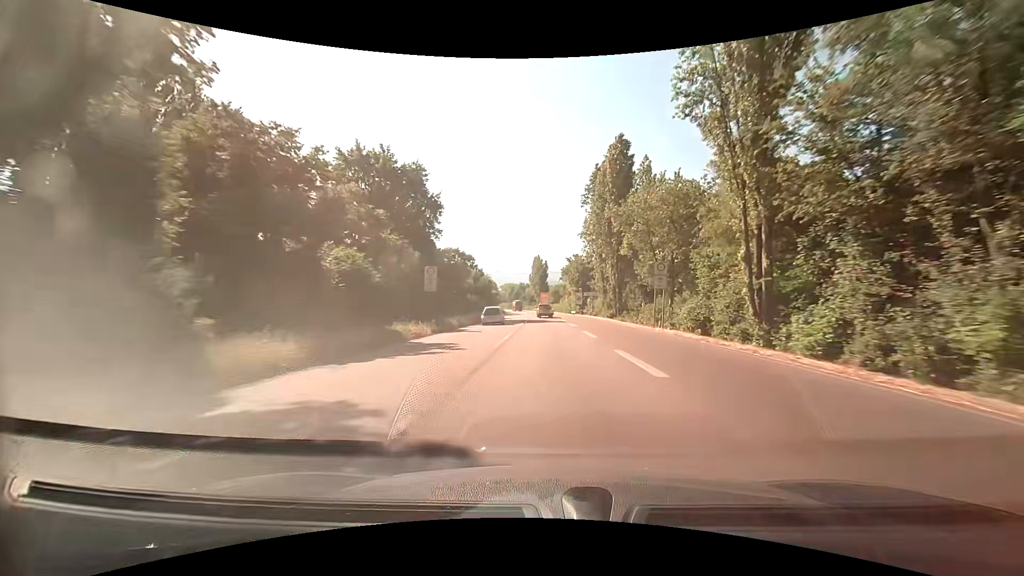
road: trunk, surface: asphalt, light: Day
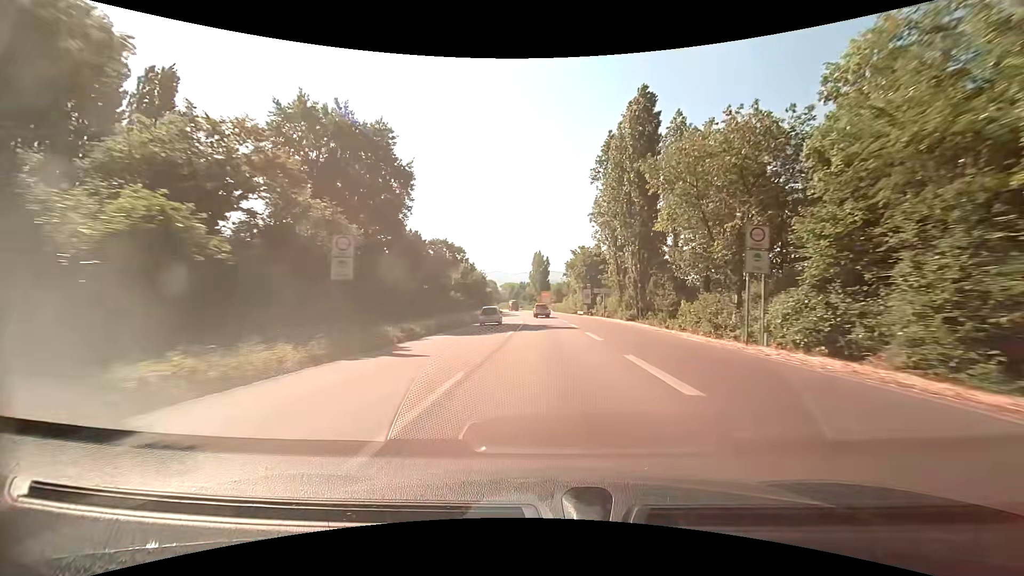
(+0.1, +14.1) m; 0°
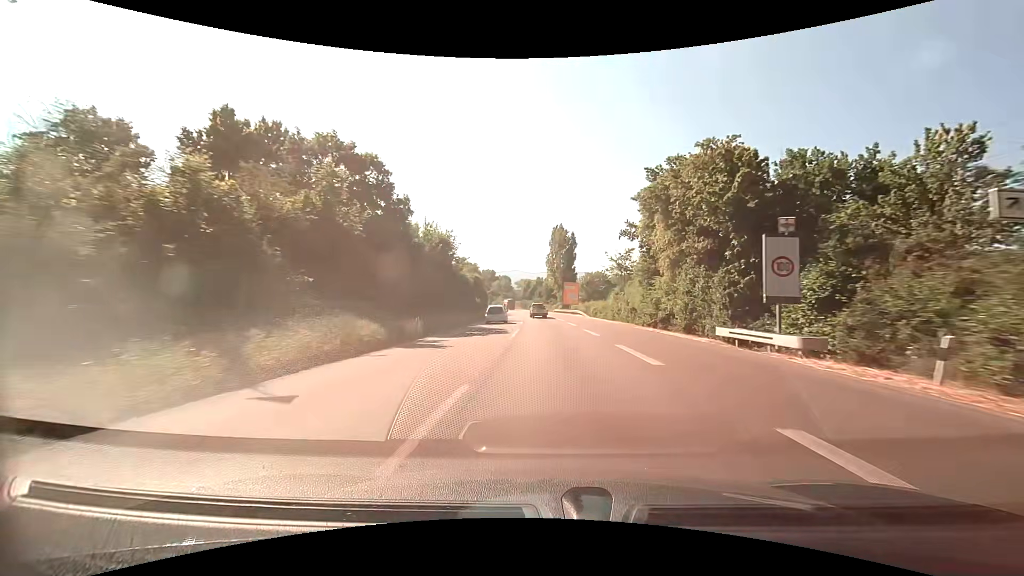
(-1.3, +55.7) m; -3°
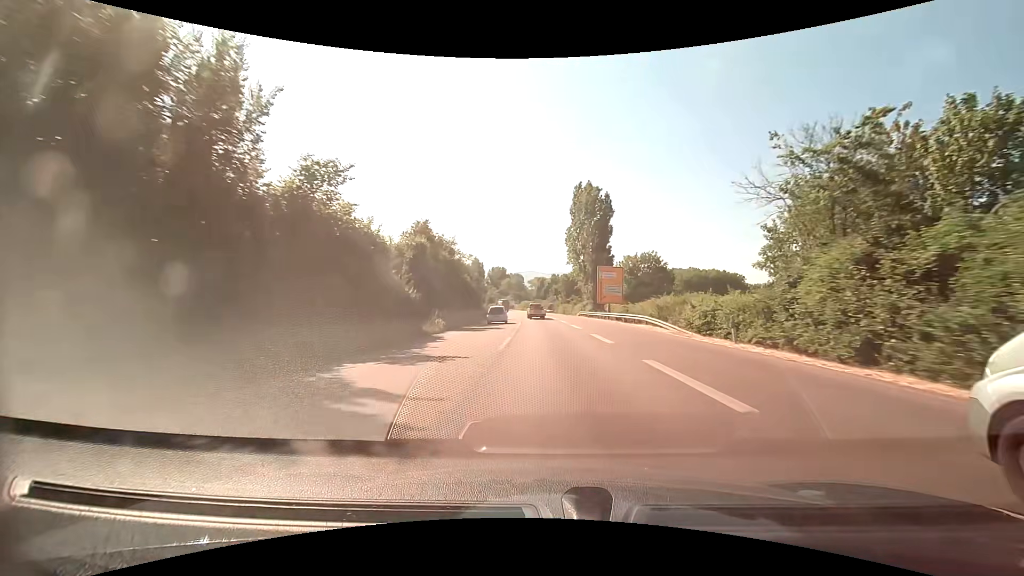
(-0.4, +40.9) m; -2°
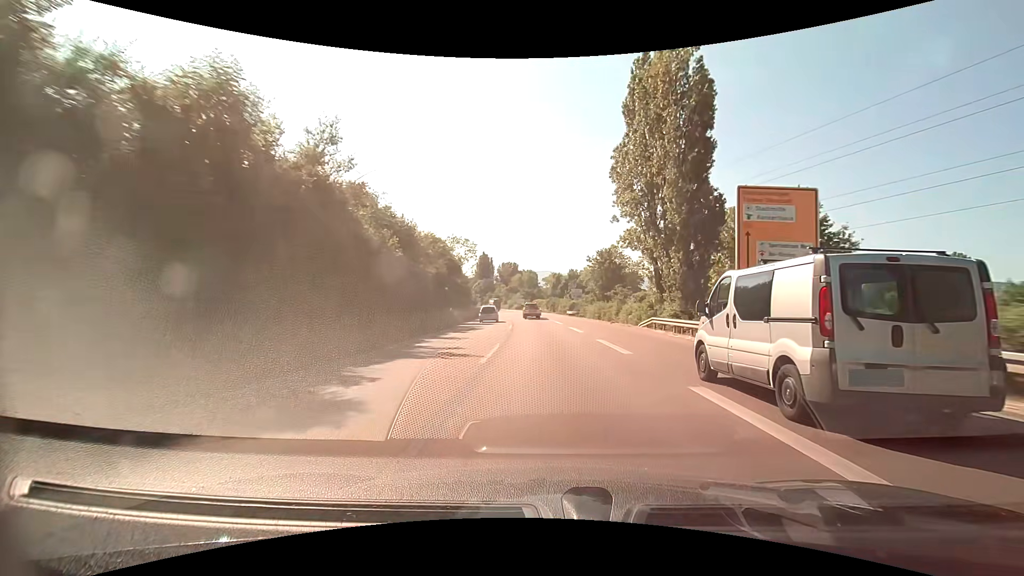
(-0.4, +40.1) m; -1°
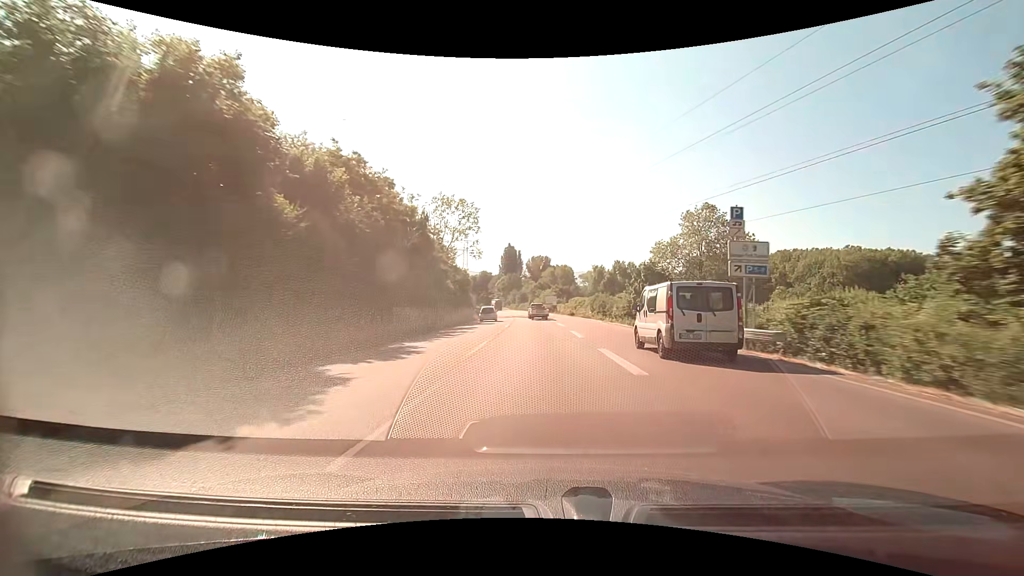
(-1.6, +52.4) m; -4°
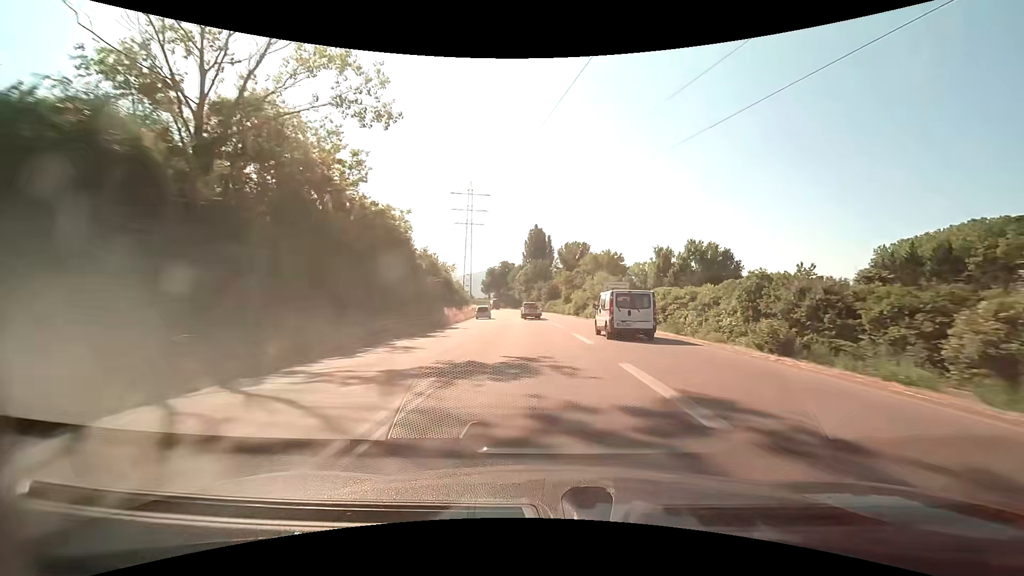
(-2.2, +64.0) m; -4°
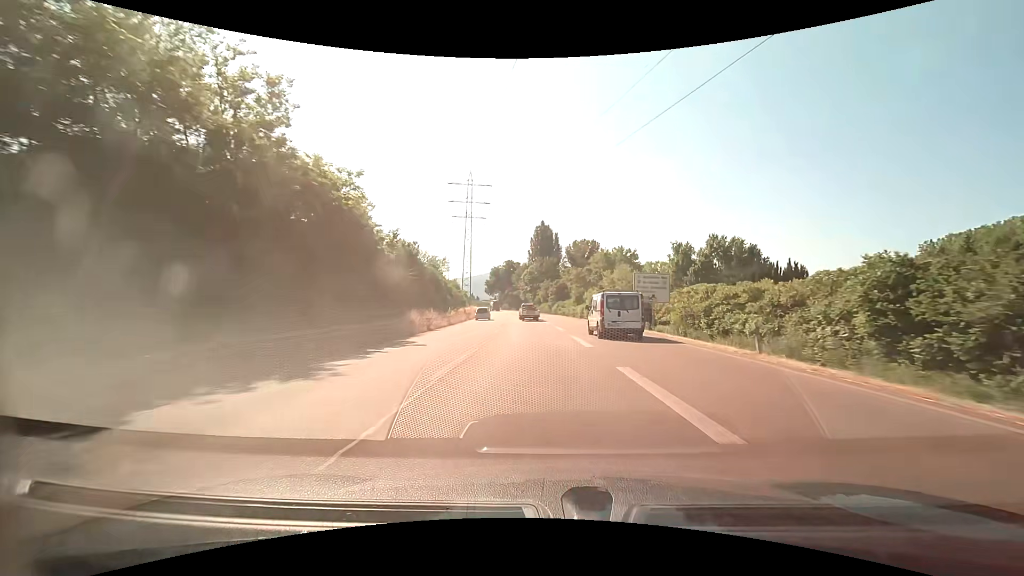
(-0.1, +12.6) m; -1°
(0, +10) (0, +20) (-1, +30) (-1, +40) (-2, +50) (-2, +60) (-3, +70) (-4, +80) (-5, +90) (-6, +100) m
